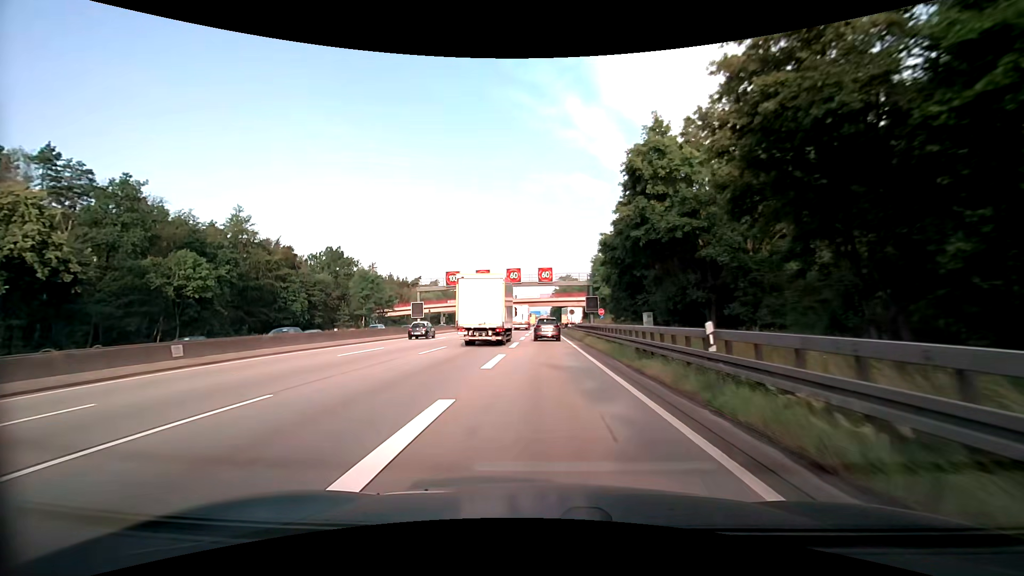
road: motorway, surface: asphalt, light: Day
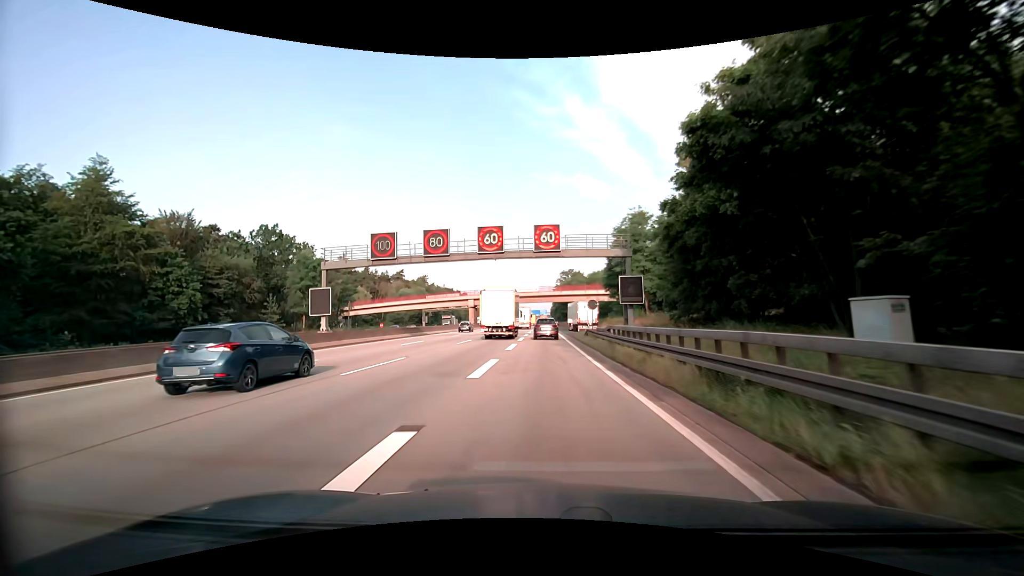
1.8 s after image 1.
(+0.1, +26.4) m; 0°
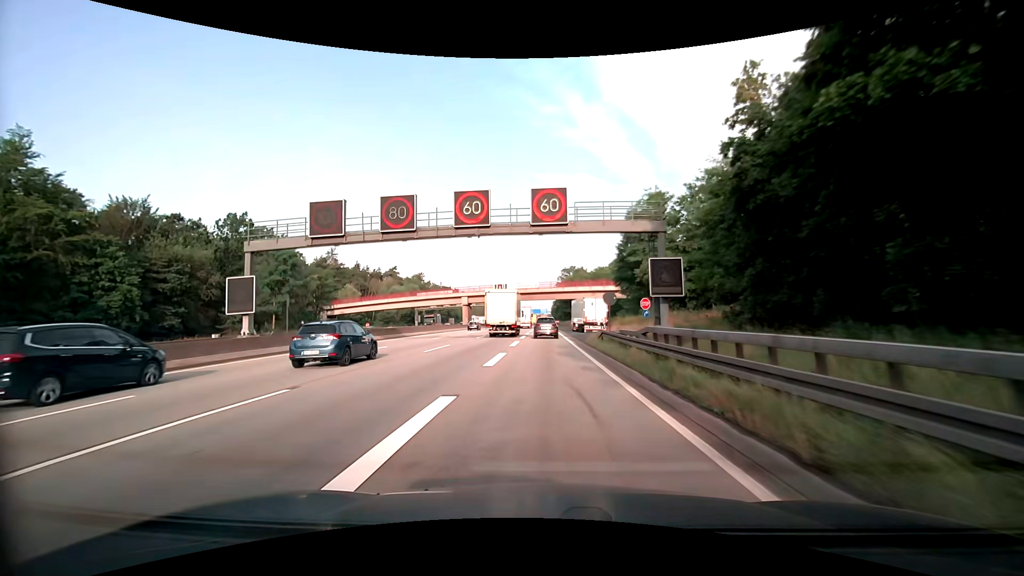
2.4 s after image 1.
(0.0, +9.1) m; 0°
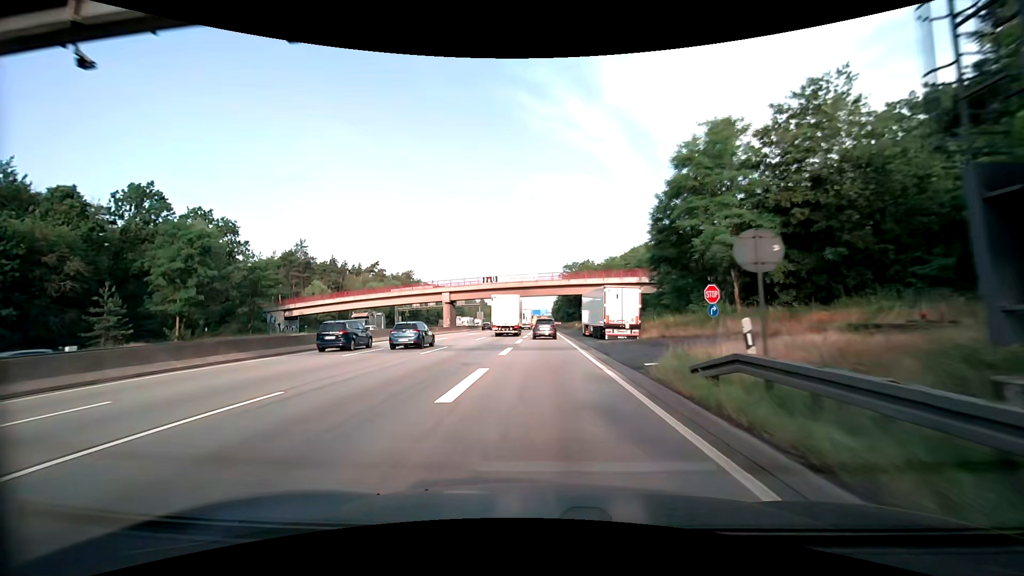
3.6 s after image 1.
(0.0, +18.6) m; 0°
